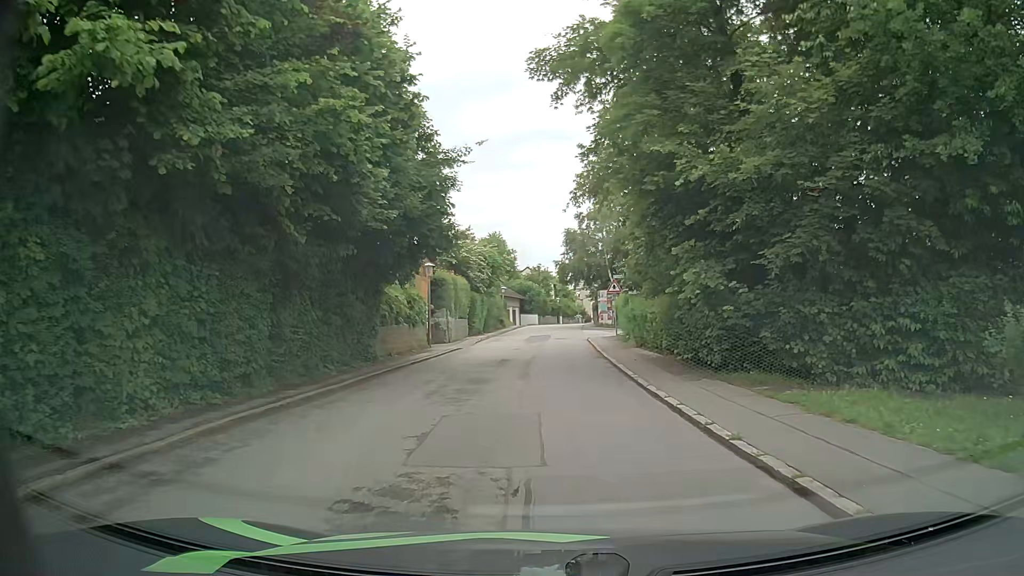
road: residential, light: Day
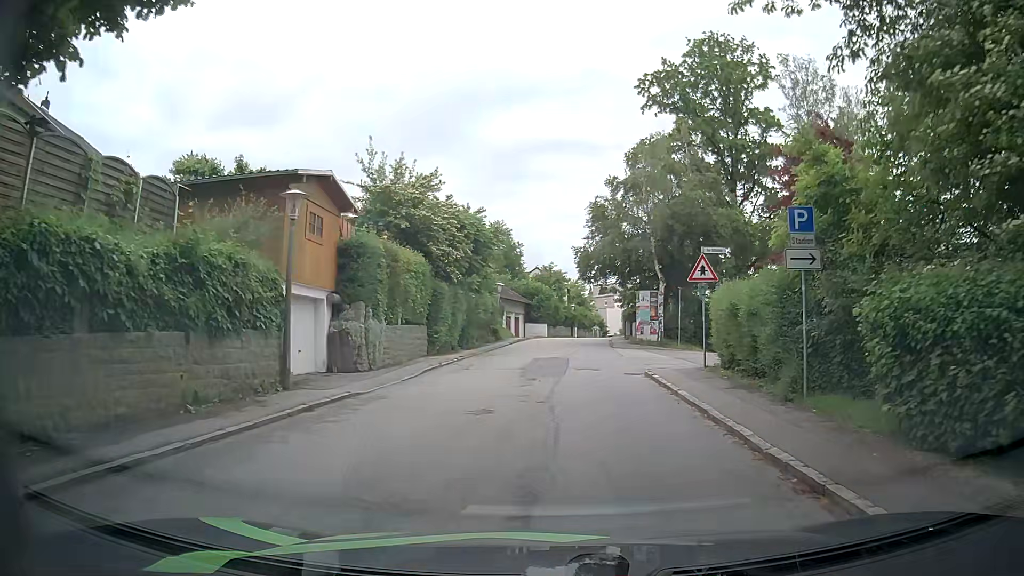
(-0.3, +18.8) m; -1°
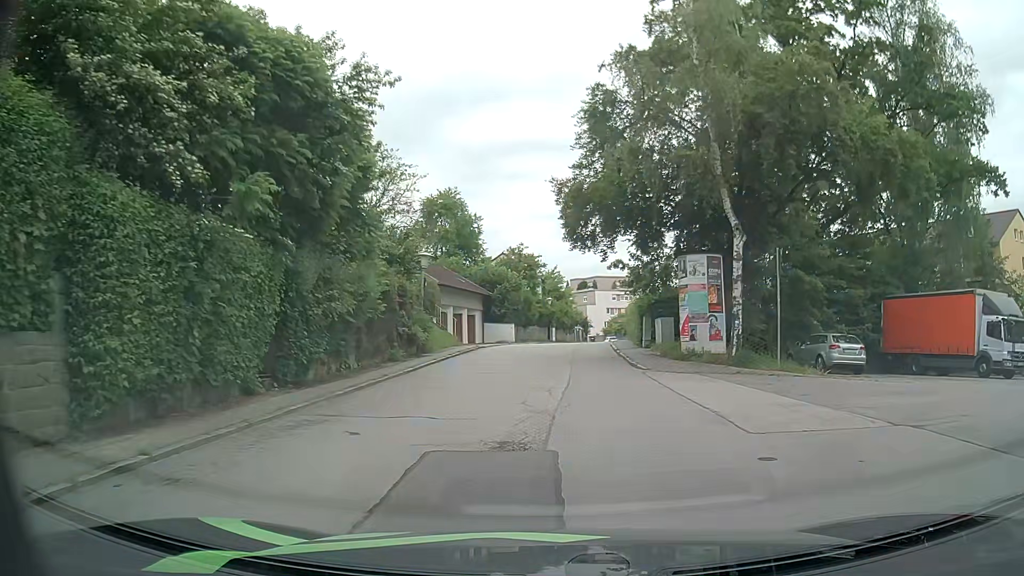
(+0.4, +19.8) m; +3°
(0, +10) (0, +20) (+1, +30) (+1, +40) (+3, +50) (+5, +60) (+7, +69) (+9, +79) (+9, +89) (+7, +99) m
